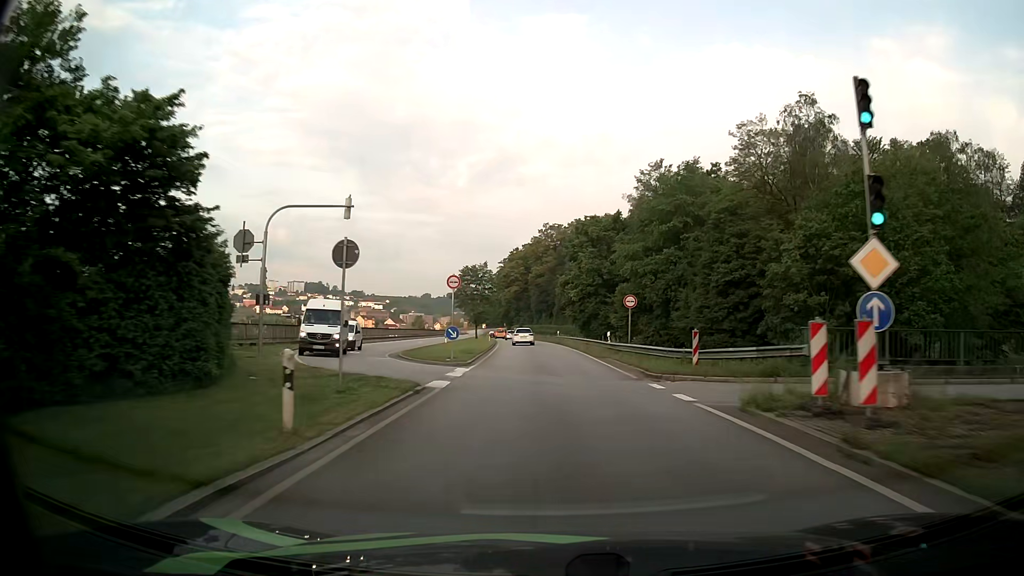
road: primary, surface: asphalt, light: Day
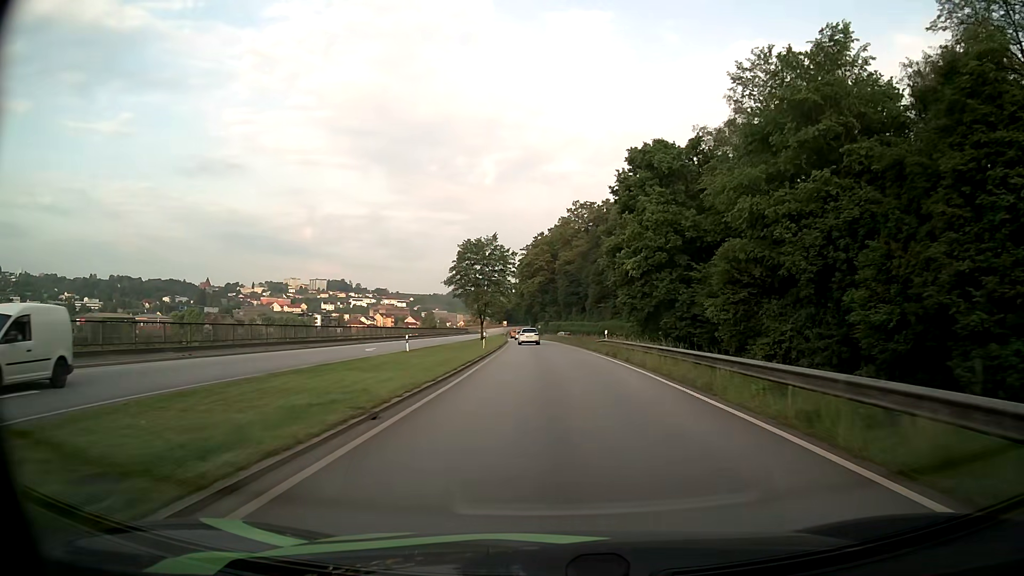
(-1.0, +30.6) m; -3°
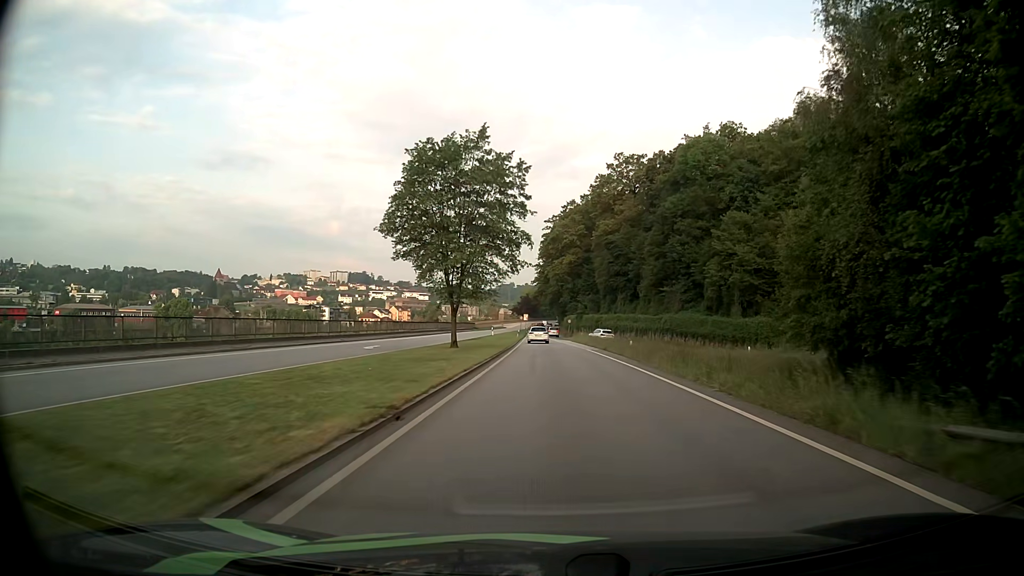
(-0.9, +40.9) m; -2°
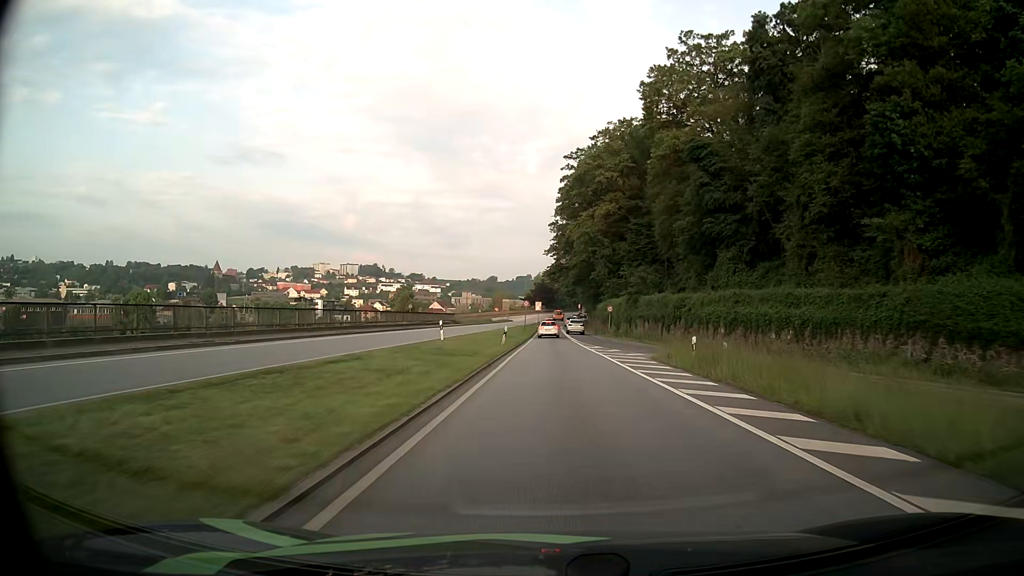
(-0.7, +49.1) m; -2°
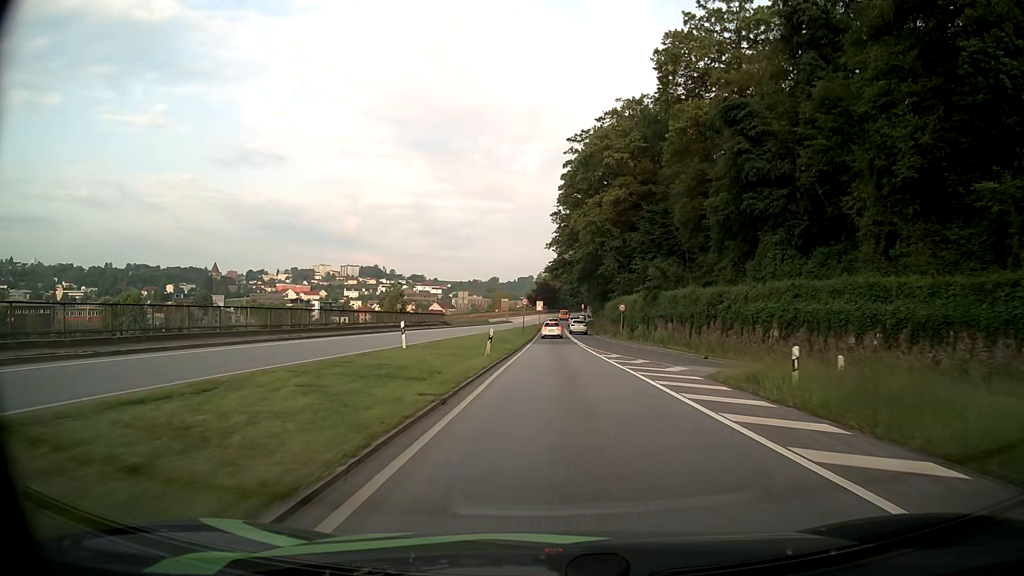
(0.0, +9.2) m; 0°
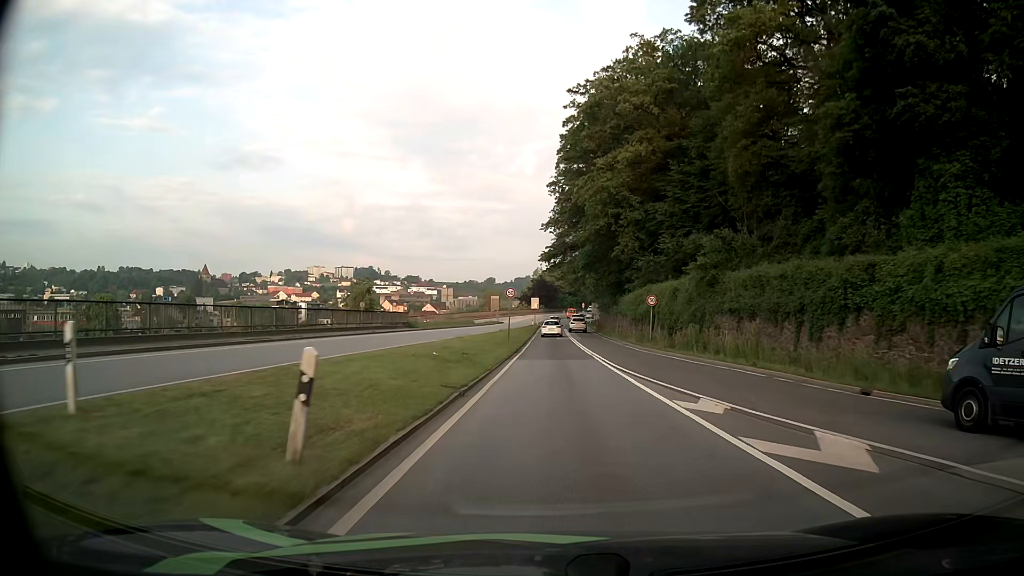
(0.0, +17.8) m; 0°
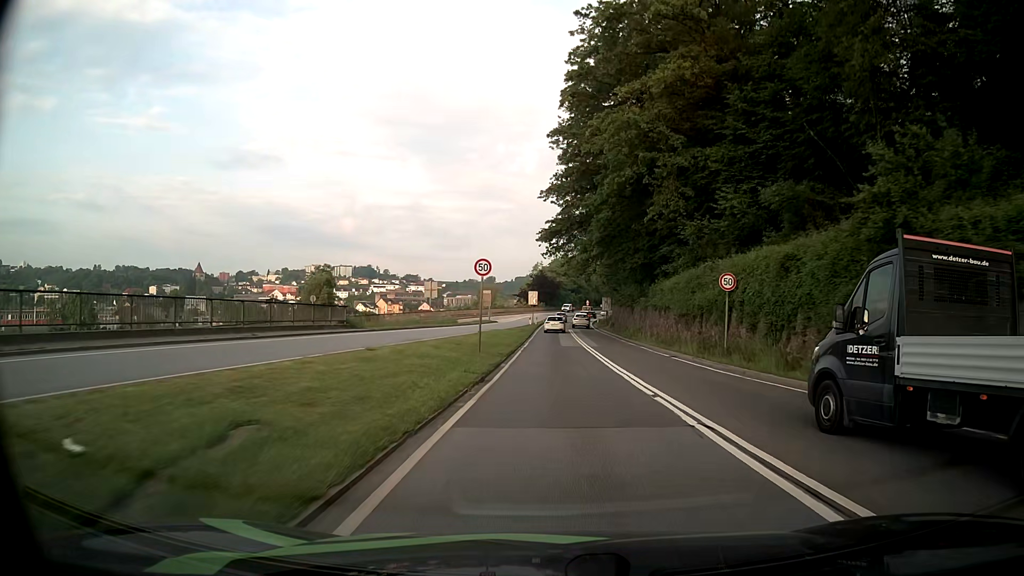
(0.0, +16.8) m; 0°
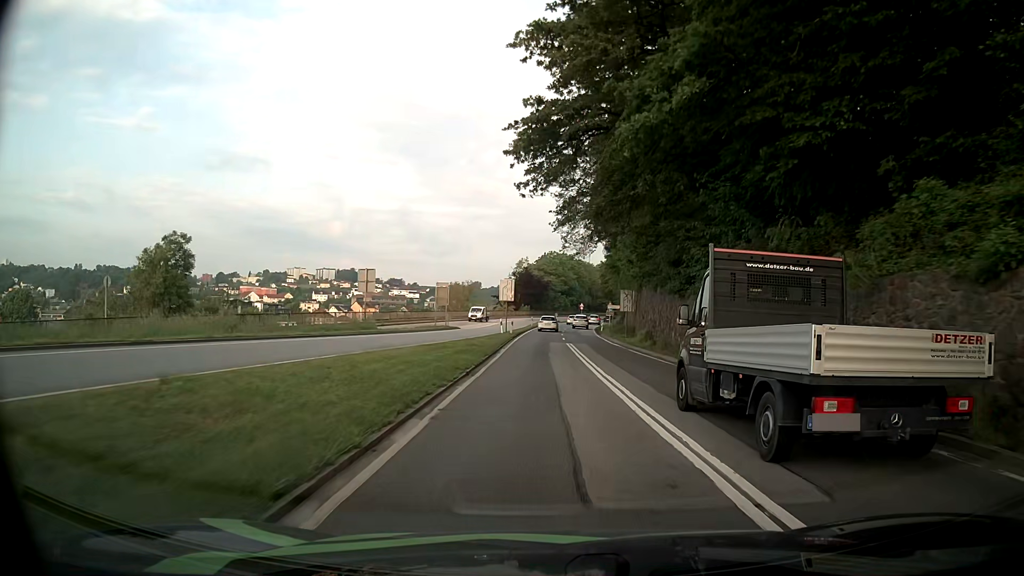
(+0.1, +29.8) m; +1°
(0, +10) (0, +20) (0, +30) (0, +40) (0, +50) (0, +60) (+1, +70) (+1, +80) (+2, +90) (+3, +100) m
